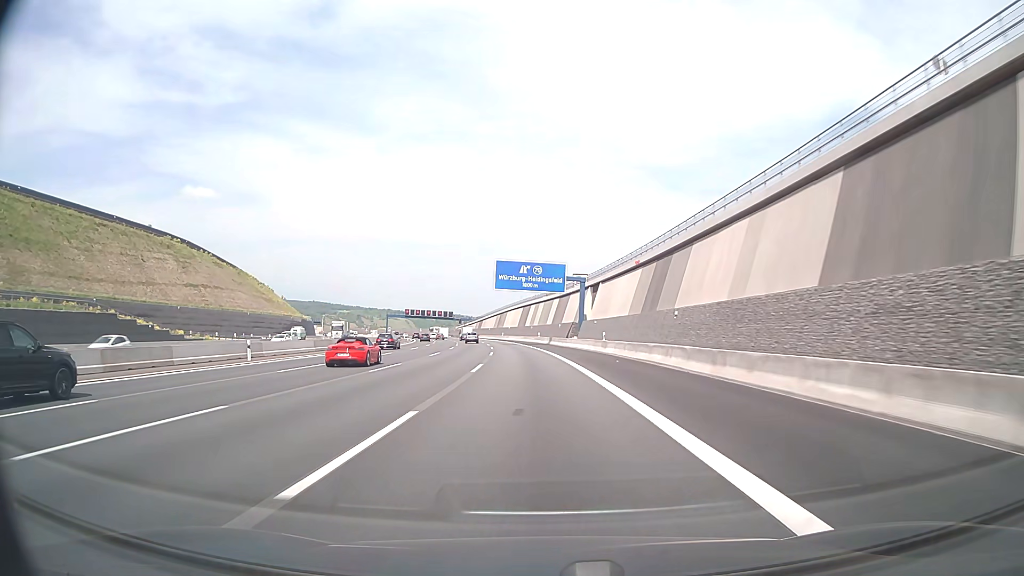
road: motorway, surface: asphalt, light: Day
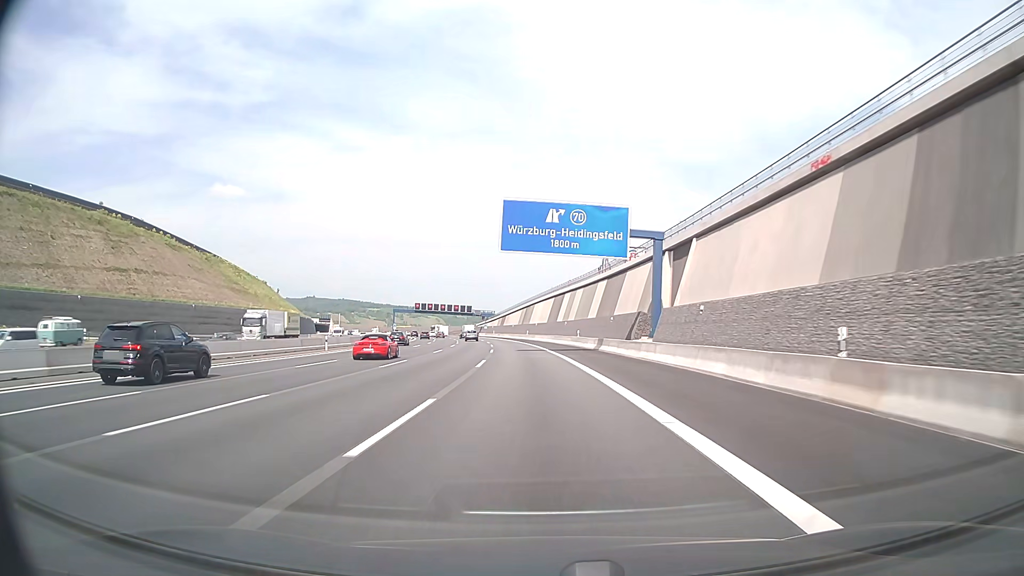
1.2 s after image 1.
(-0.9, +34.5) m; -3°
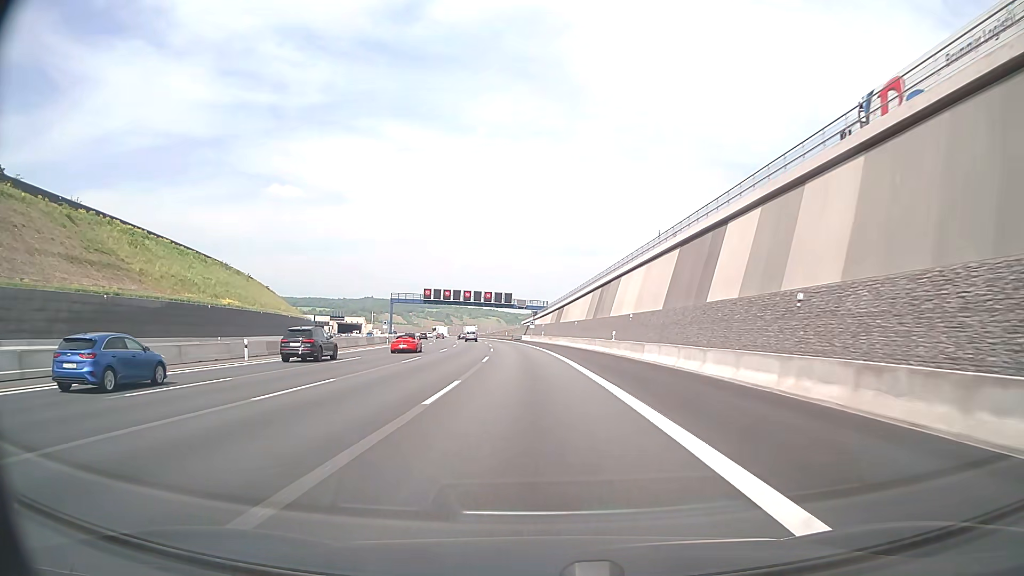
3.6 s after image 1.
(-3.0, +67.1) m; -5°
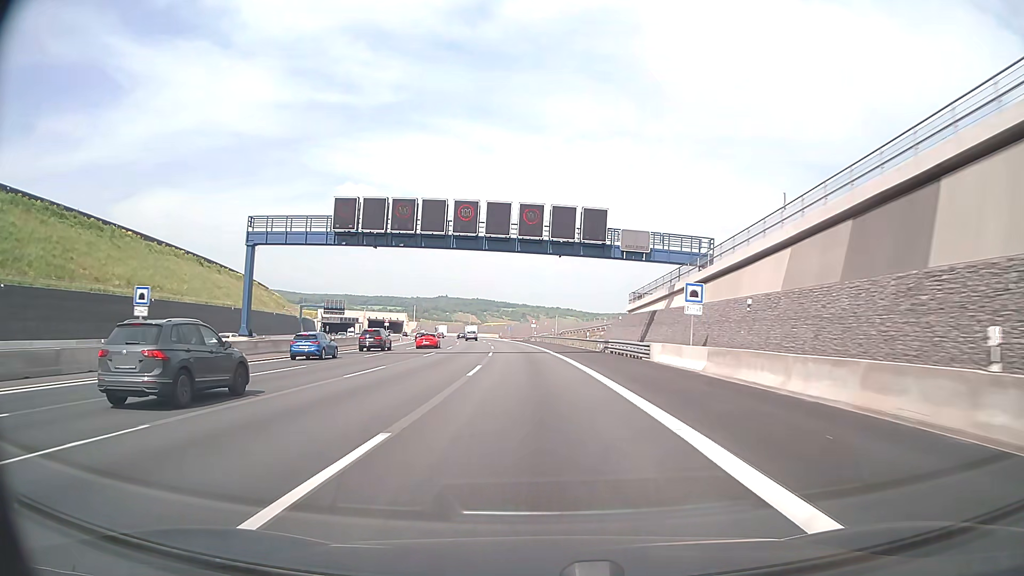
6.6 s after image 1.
(-4.8, +83.5) m; -7°
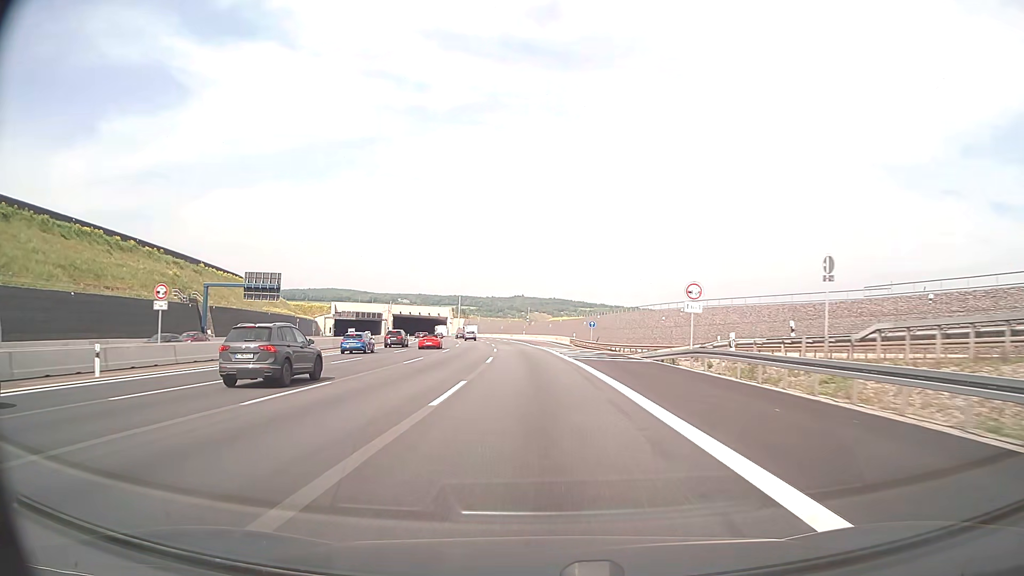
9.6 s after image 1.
(-4.6, +82.9) m; -6°
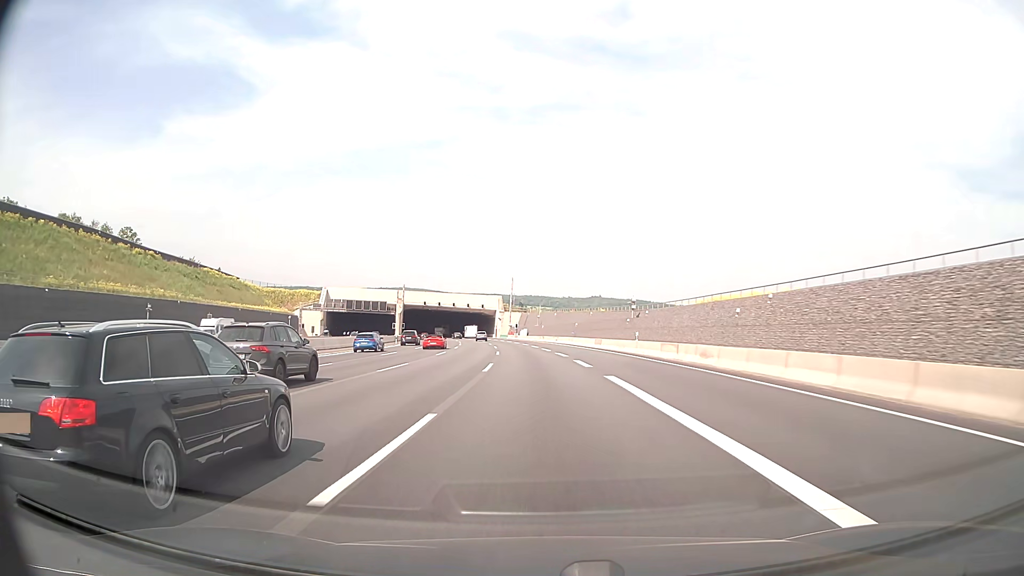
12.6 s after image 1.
(-4.6, +81.9) m; -7°
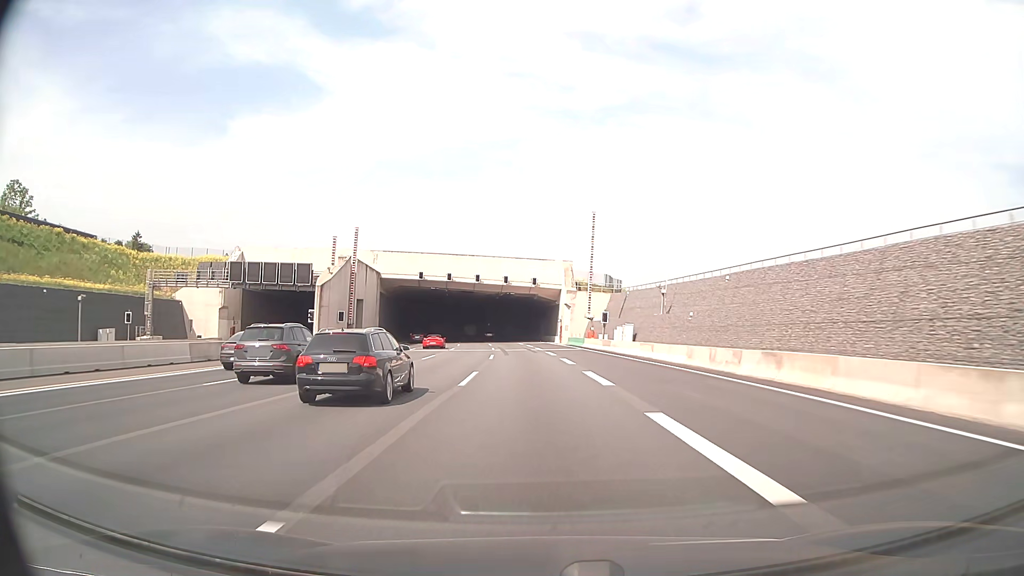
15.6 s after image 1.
(-4.3, +80.5) m; -6°
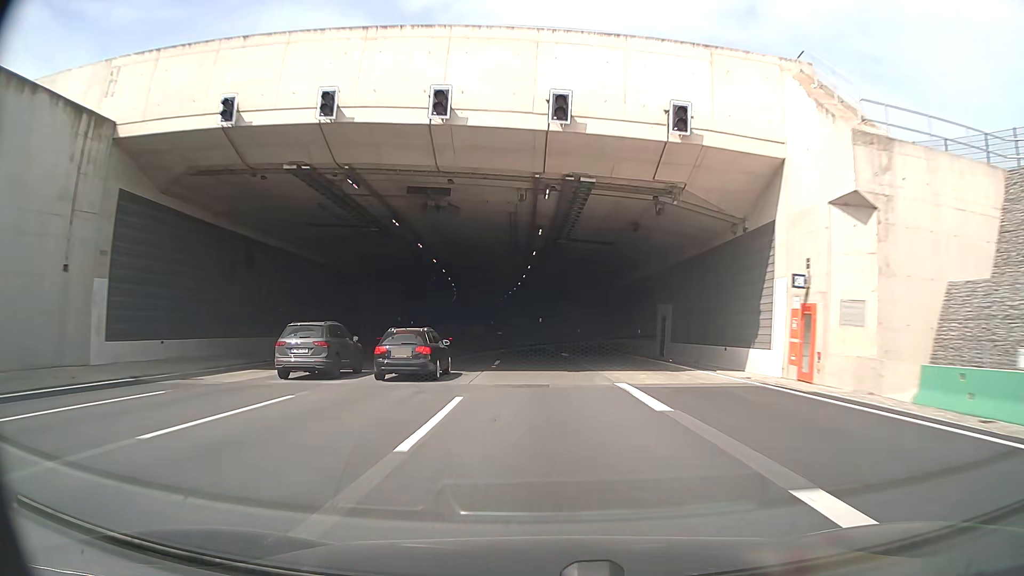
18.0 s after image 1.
(-3.2, +65.1) m; -5°
(0, +10) (0, +20) (-1, +30) (-1, +40) (-1, +50) (-2, +60) (-2, +70) (-2, +80) (-3, +90) (-3, +100) m
